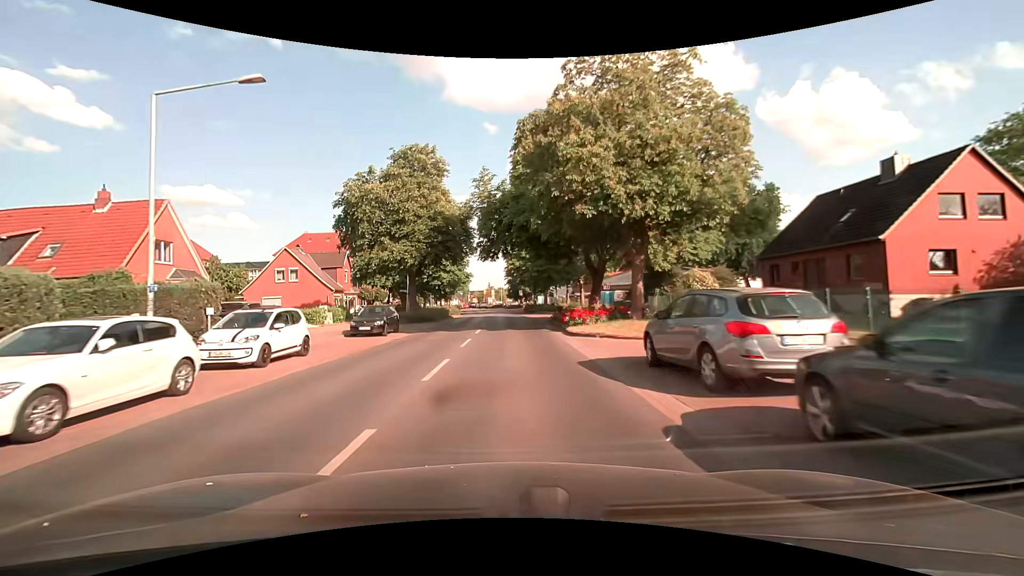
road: tertiary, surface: asphalt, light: Day
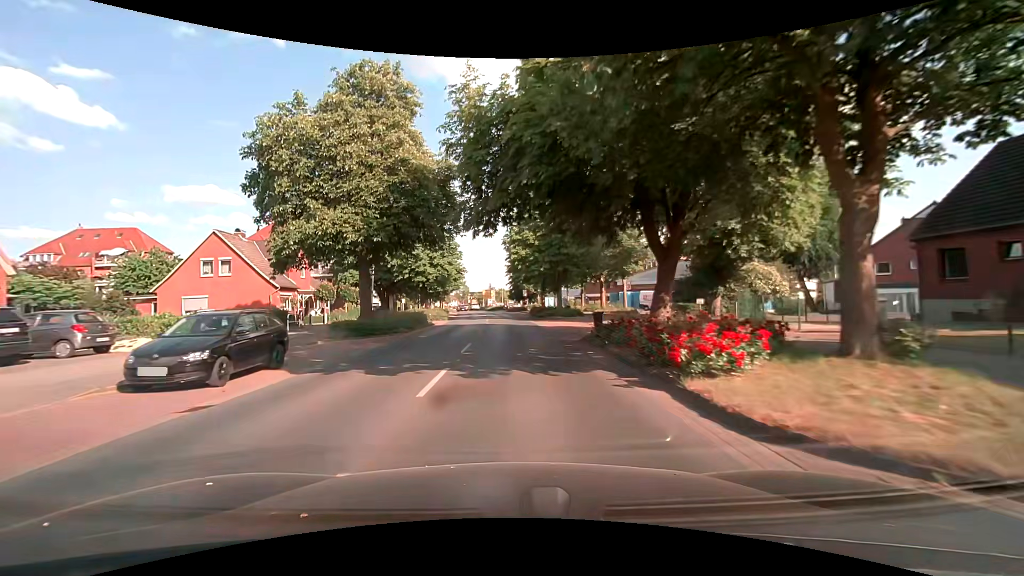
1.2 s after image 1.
(-0.1, +13.8) m; 0°
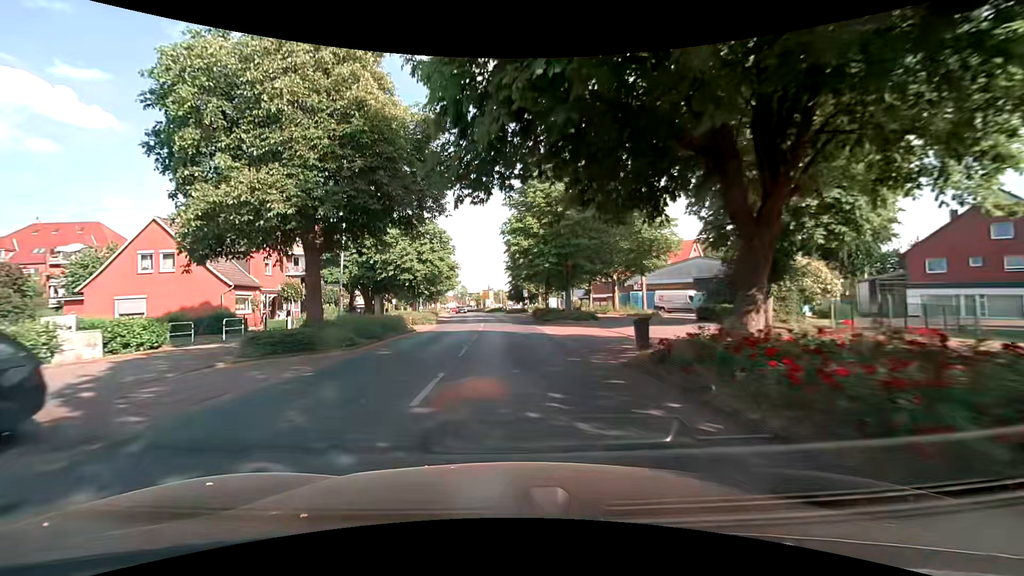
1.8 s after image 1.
(0.0, +6.9) m; 0°
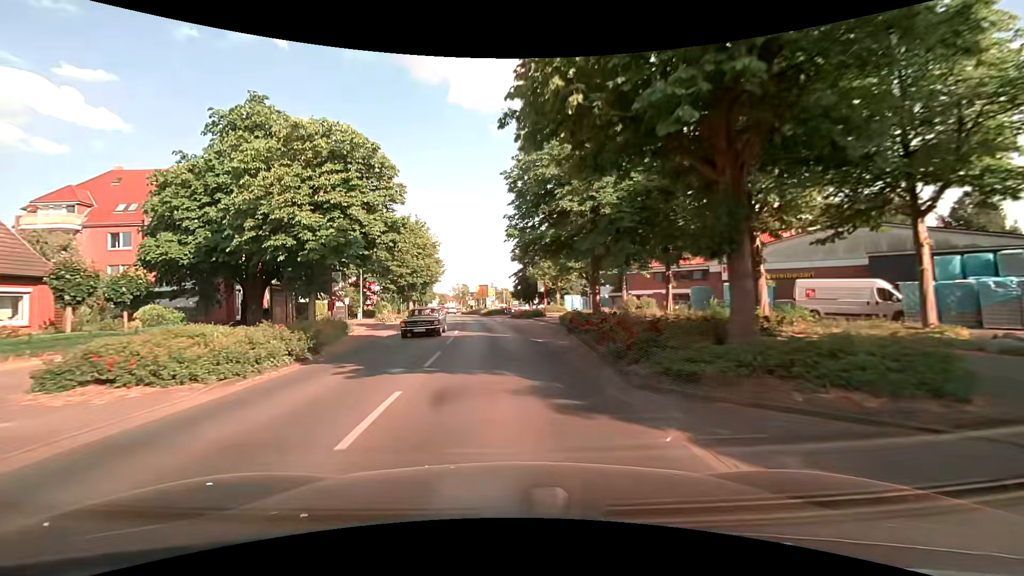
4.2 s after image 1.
(+0.2, +26.8) m; 0°
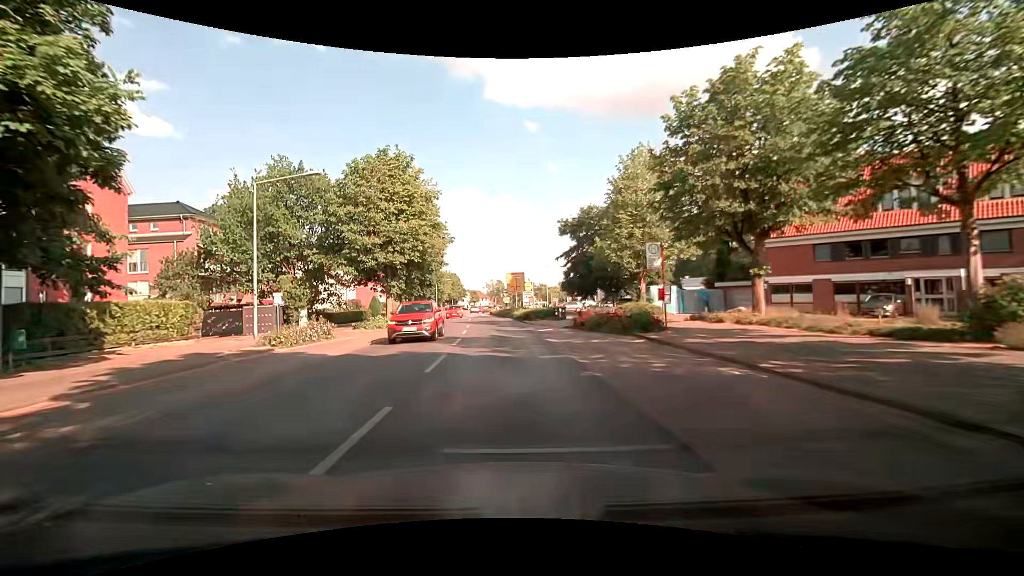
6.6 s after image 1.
(-0.9, +26.2) m; -5°
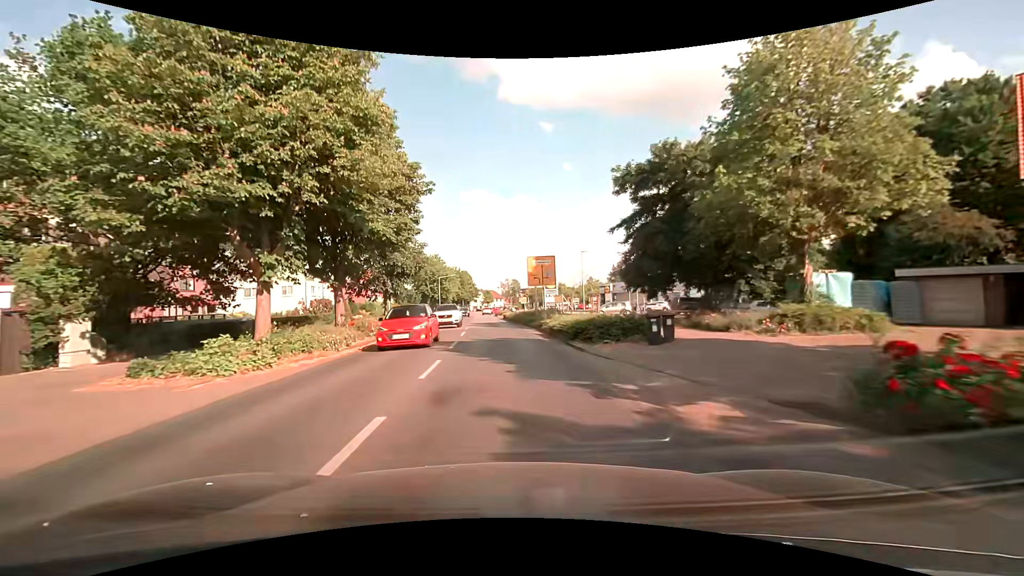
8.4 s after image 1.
(-0.2, +19.4) m; -1°
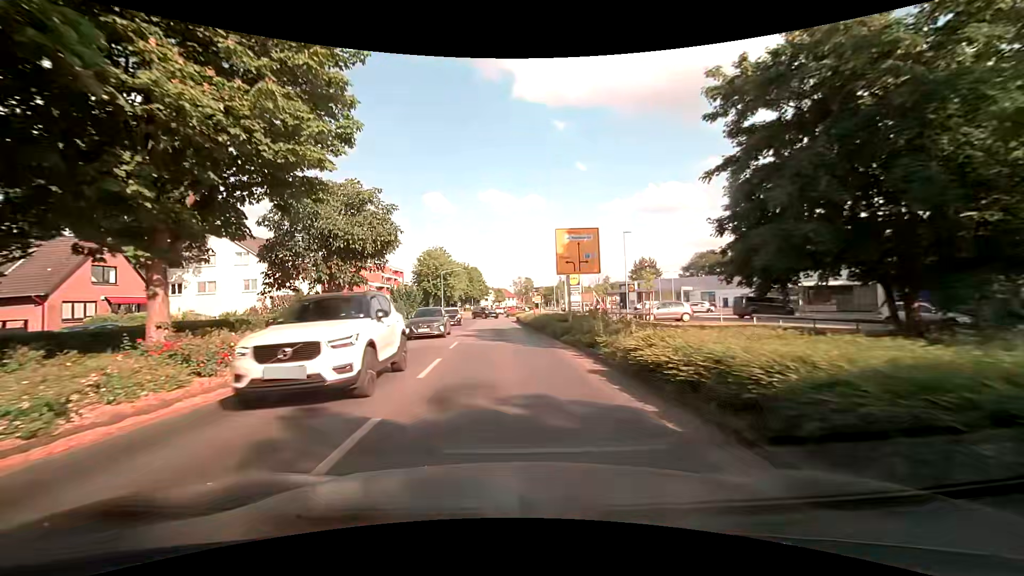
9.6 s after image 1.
(-0.1, +12.7) m; -1°
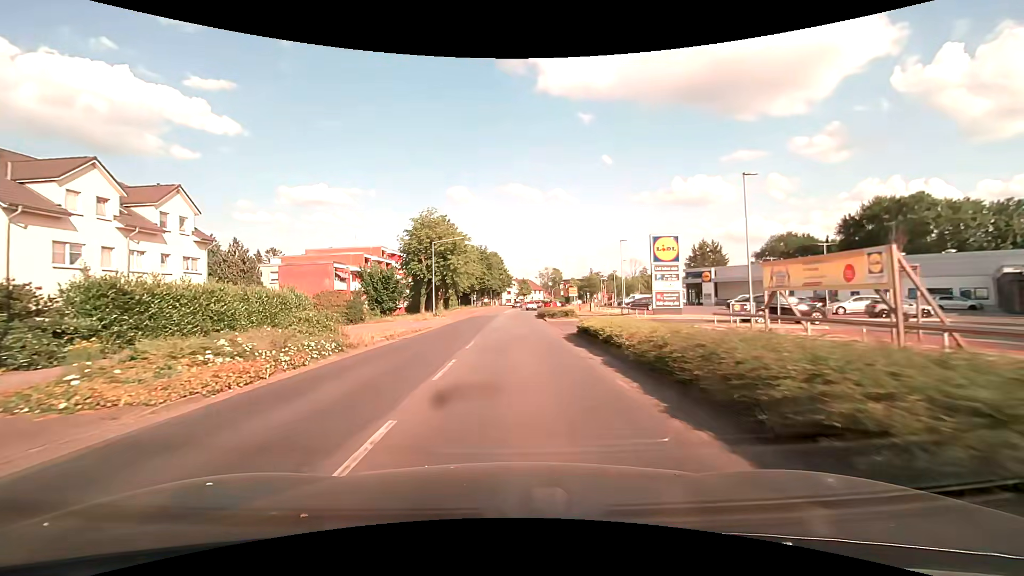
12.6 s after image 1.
(-0.9, +30.8) m; -3°
(0, +10) (0, +20) (0, +30) (0, +40) (+1, +50) (+1, +60) (+2, +70) (+3, +80) (+4, +90) (+6, +100) m
